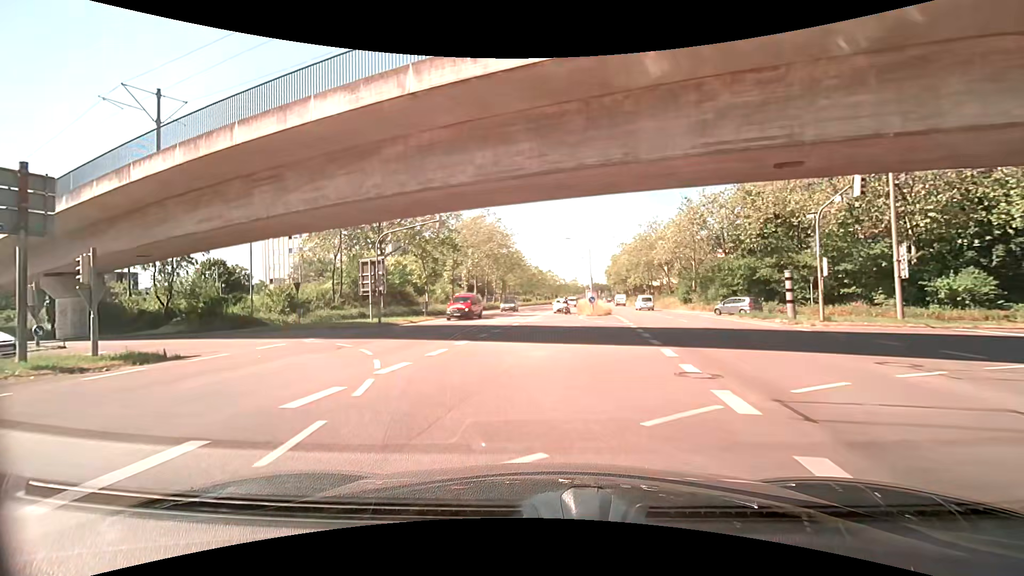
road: secondary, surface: asphalt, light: Day
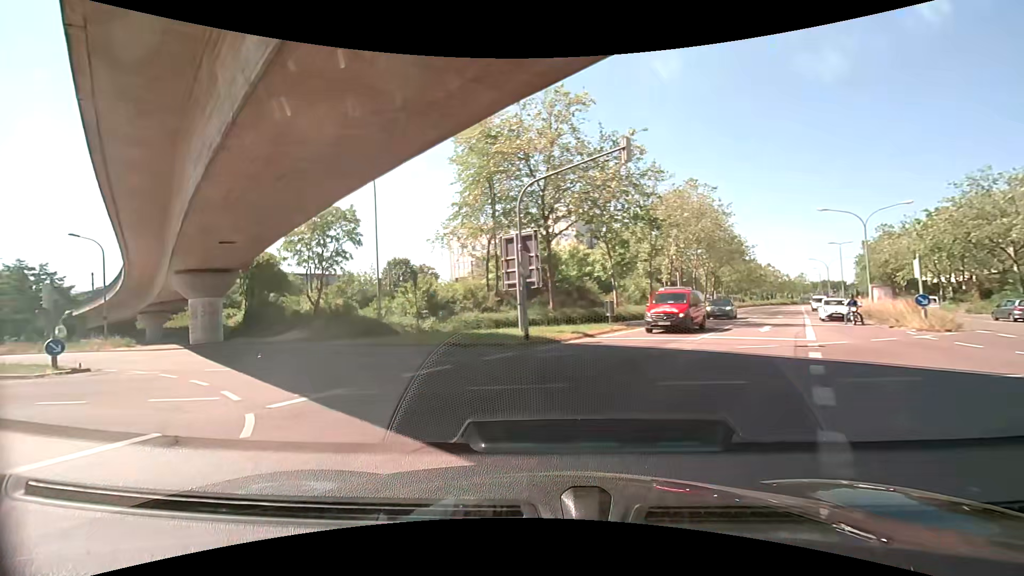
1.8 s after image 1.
(-2.2, +13.9) m; -21°
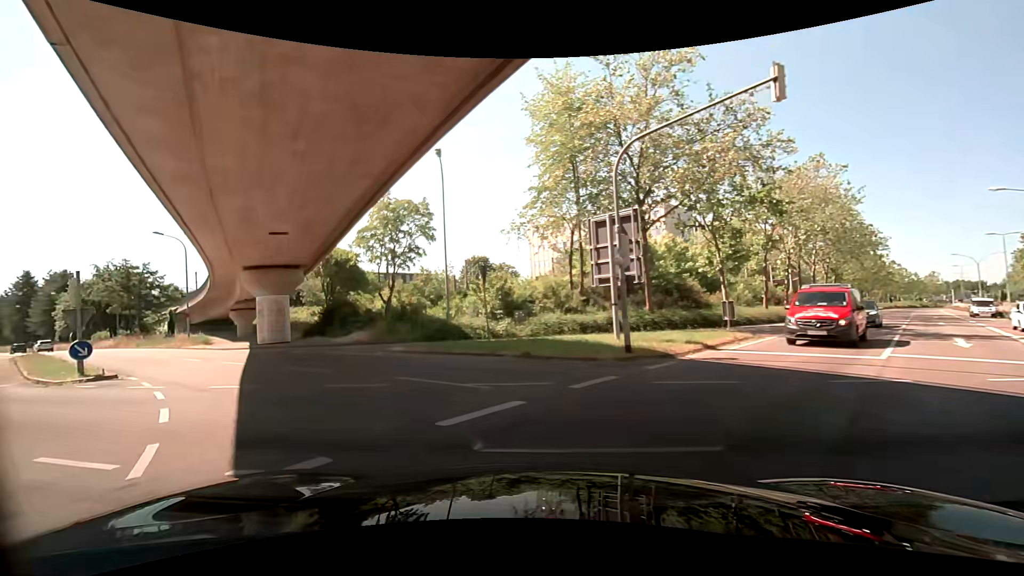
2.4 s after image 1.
(-0.4, +4.3) m; -10°
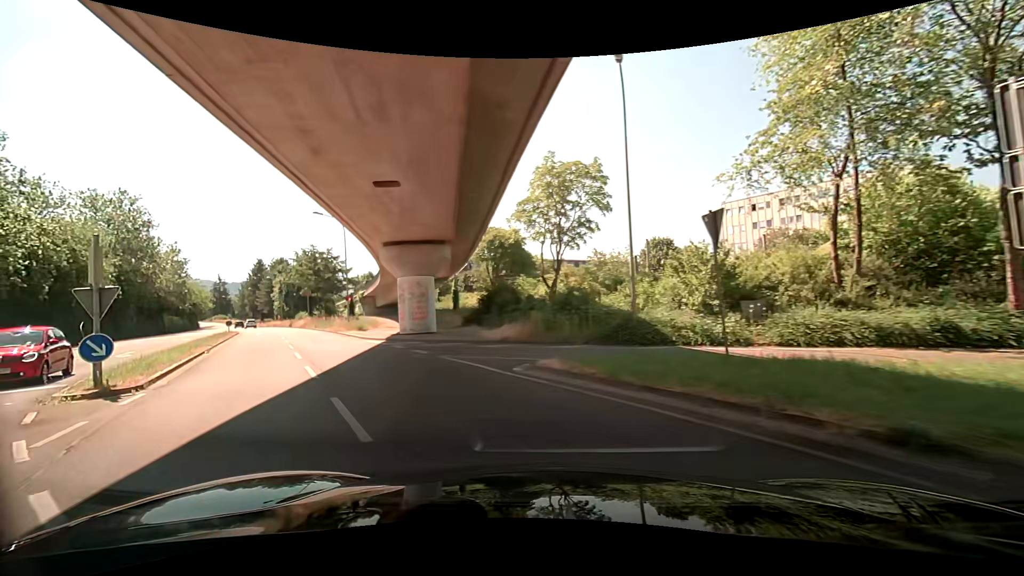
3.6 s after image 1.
(-1.4, +8.3) m; -20°
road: tertiary
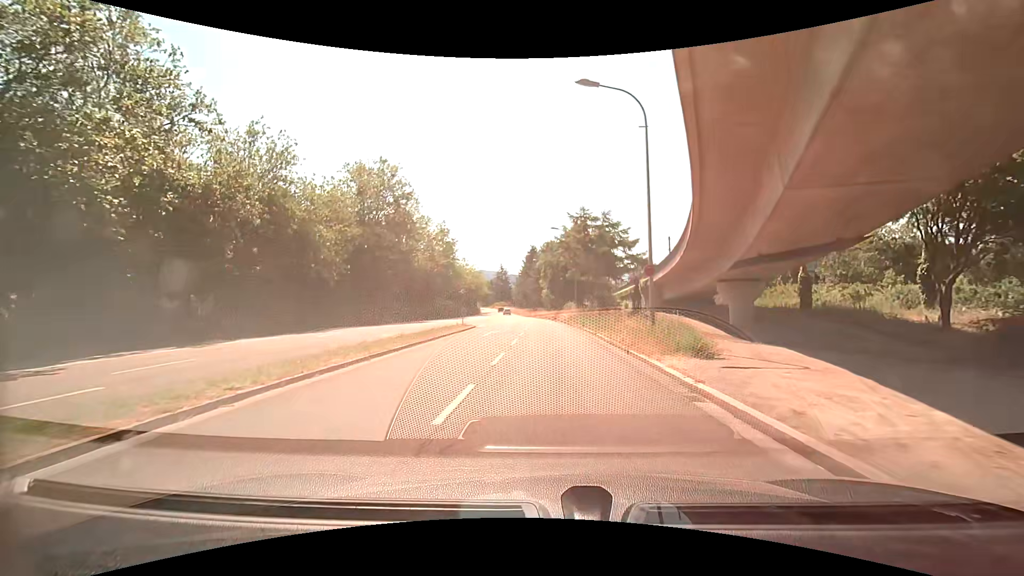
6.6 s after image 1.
(-9.0, +22.2) m; -30°
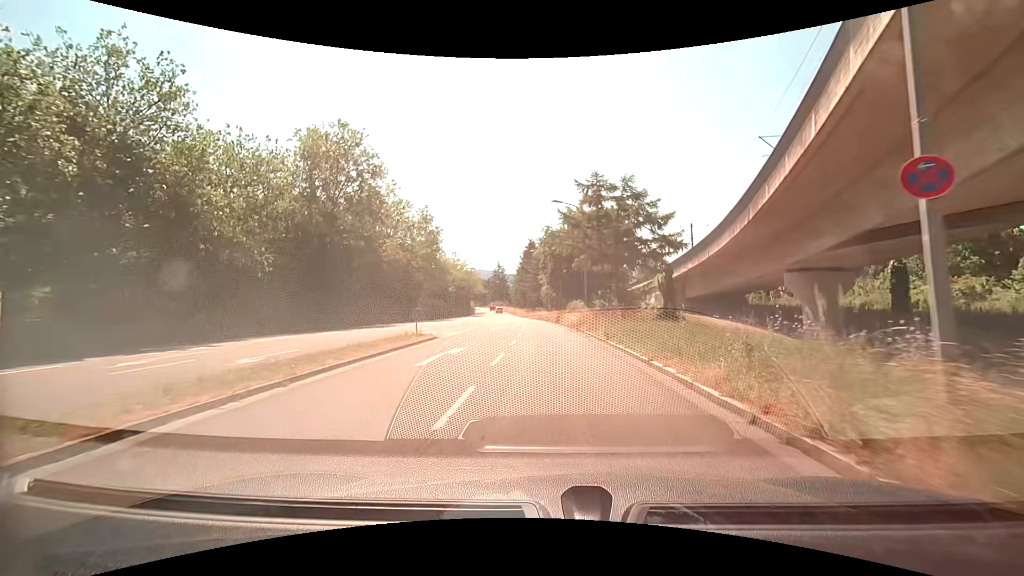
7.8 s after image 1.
(0.0, +12.3) m; -1°
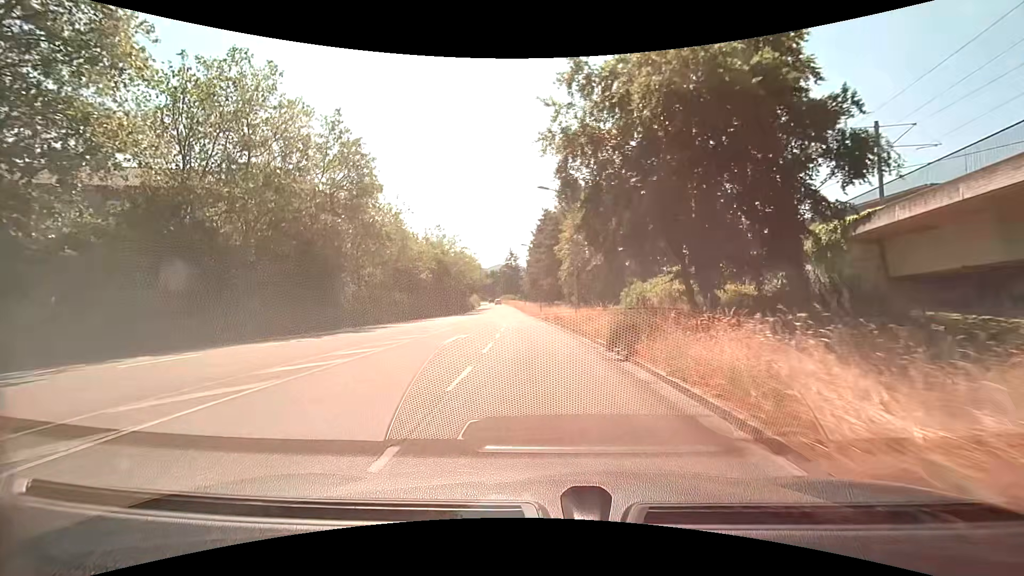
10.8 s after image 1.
(+0.6, +33.8) m; -1°
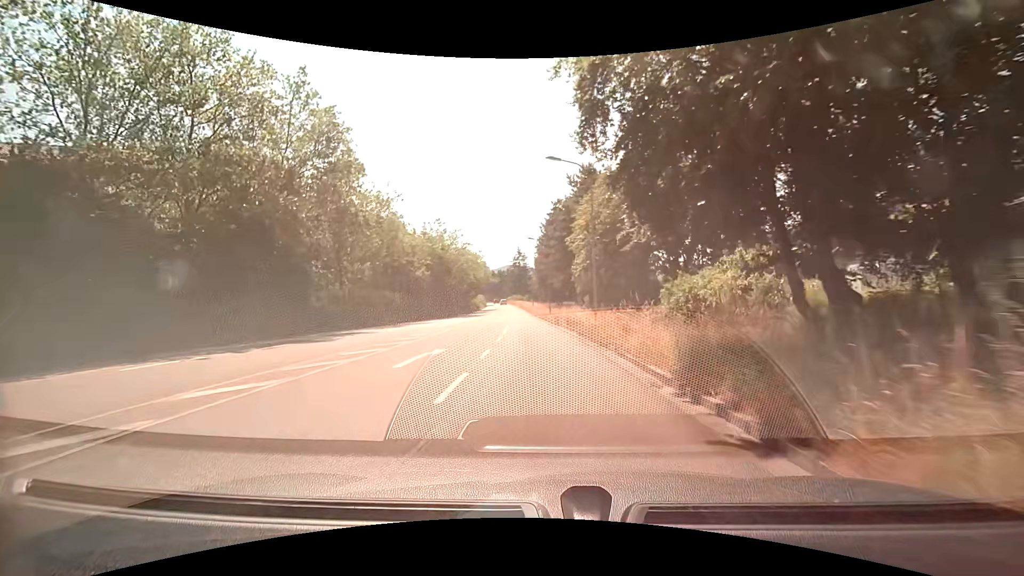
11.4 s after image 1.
(-0.1, +6.9) m; -2°
(0, +10) (0, +20) (-1, +30) (-1, +40) (-2, +50) (-3, +60) (-3, +70) (-4, +80) (-5, +90) (-6, +100) m
